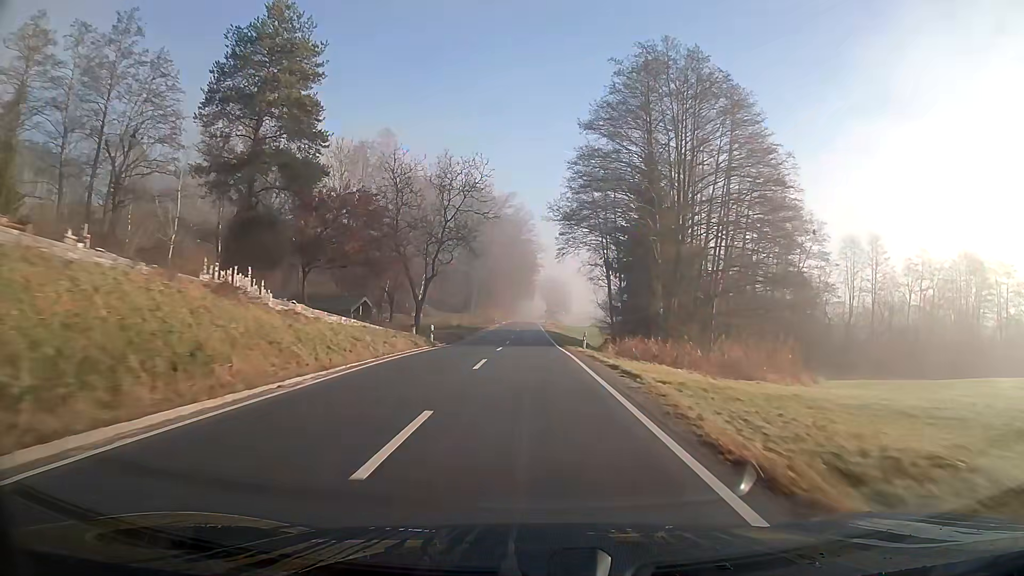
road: secondary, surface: asphalt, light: Day
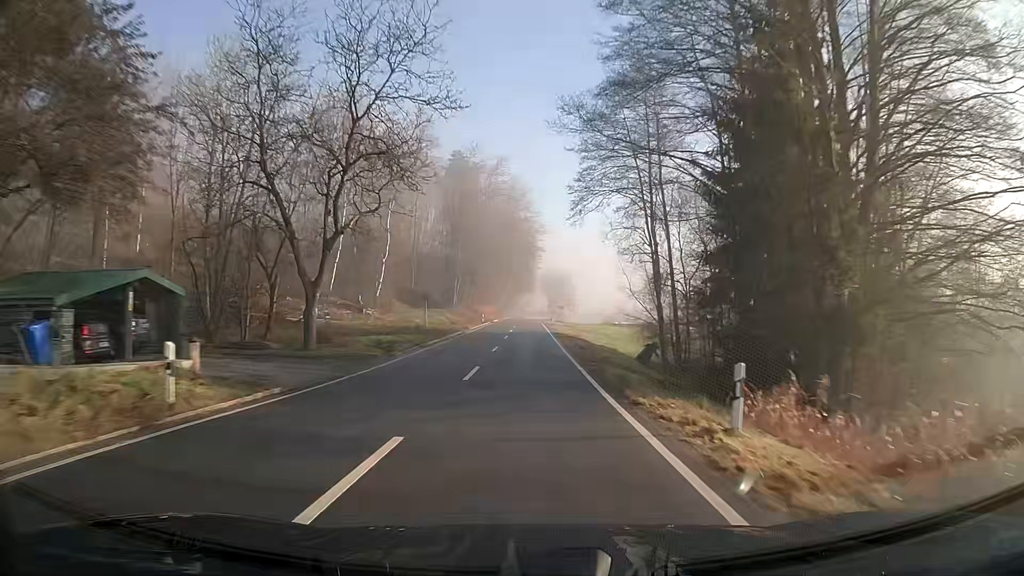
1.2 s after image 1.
(0.0, +25.8) m; 0°
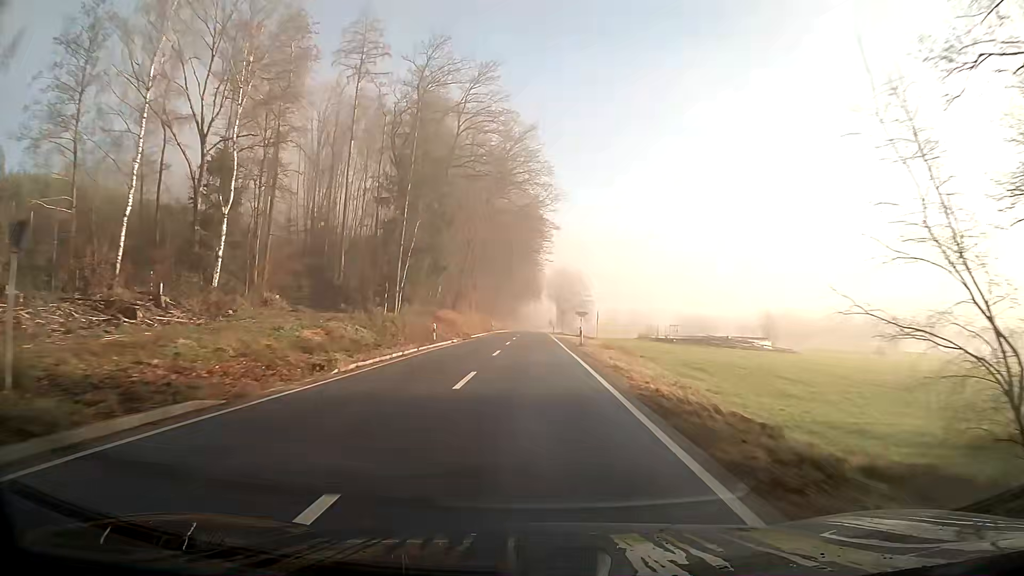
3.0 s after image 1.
(-0.2, +39.0) m; 0°
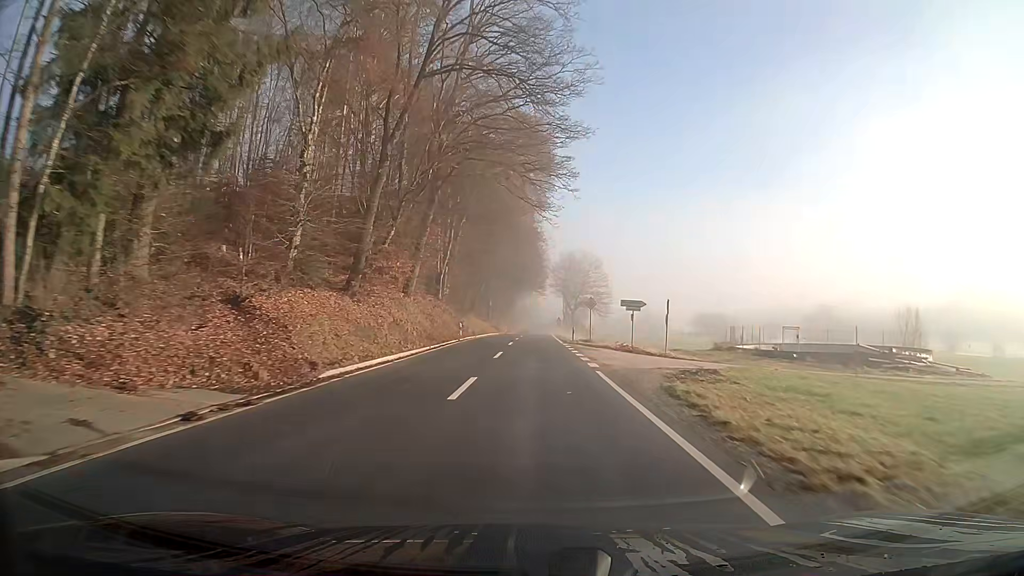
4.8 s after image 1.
(0.0, +37.5) m; 0°
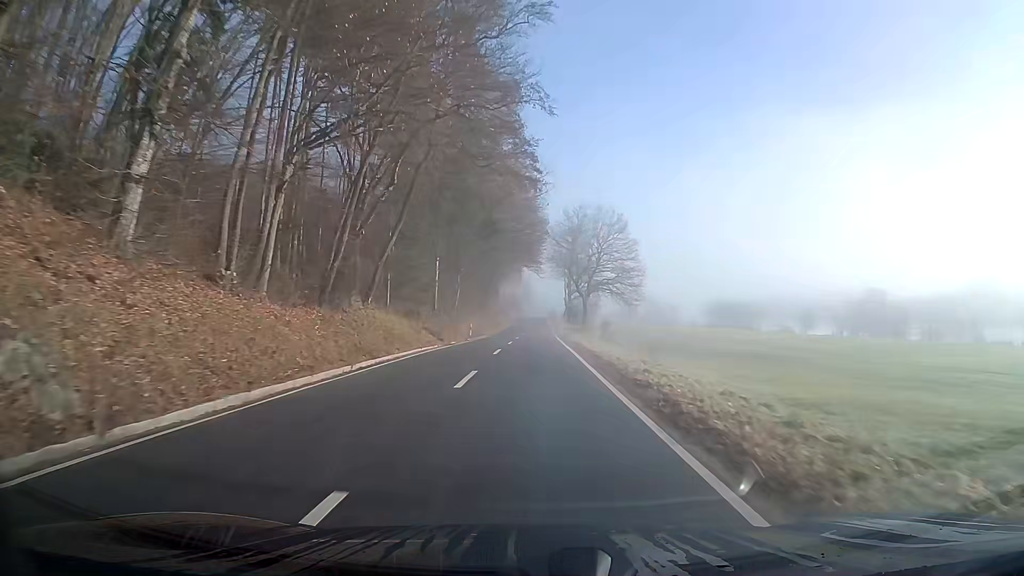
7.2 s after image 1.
(+0.5, +46.0) m; +1°
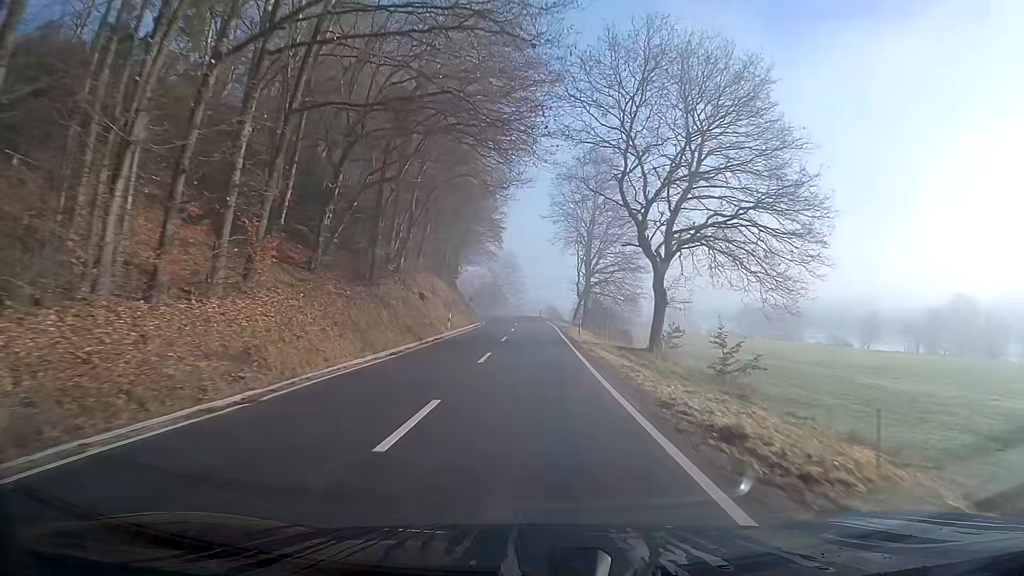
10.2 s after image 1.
(0.0, +54.3) m; +1°
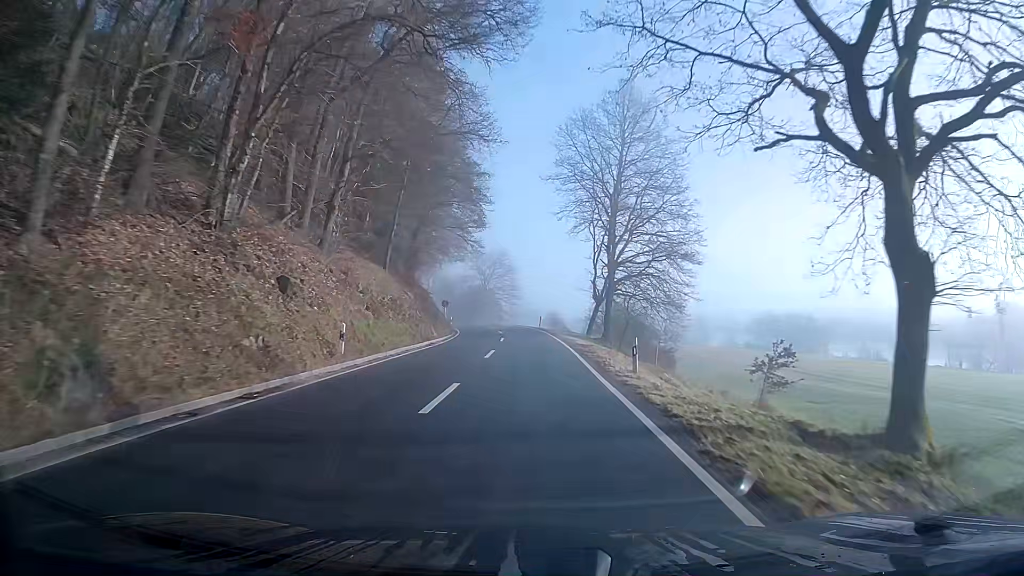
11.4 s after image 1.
(+0.1, +21.5) m; 0°
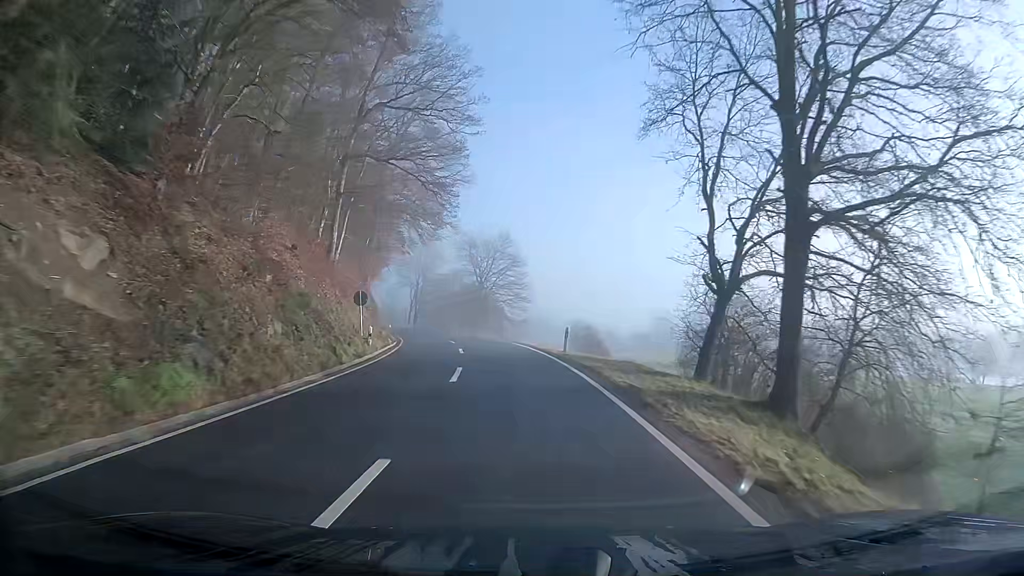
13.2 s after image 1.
(-0.4, +30.9) m; -2°
(0, +10) (-1, +20) (-2, +30) (-3, +40) (-5, +50) (-7, +59) (-9, +69) (-12, +79) (-15, +88) (-18, +98) m
